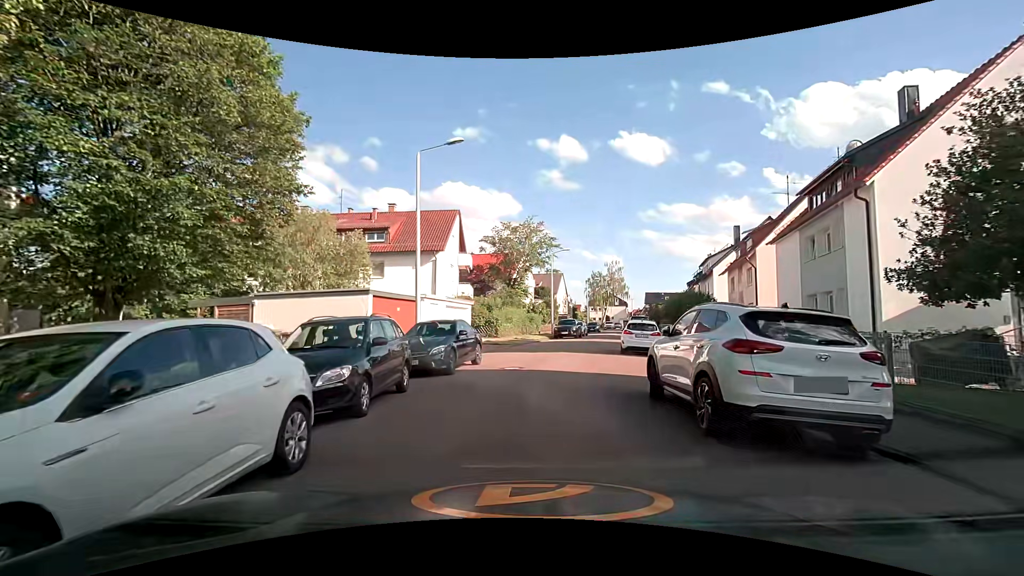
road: residential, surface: asphalt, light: Day
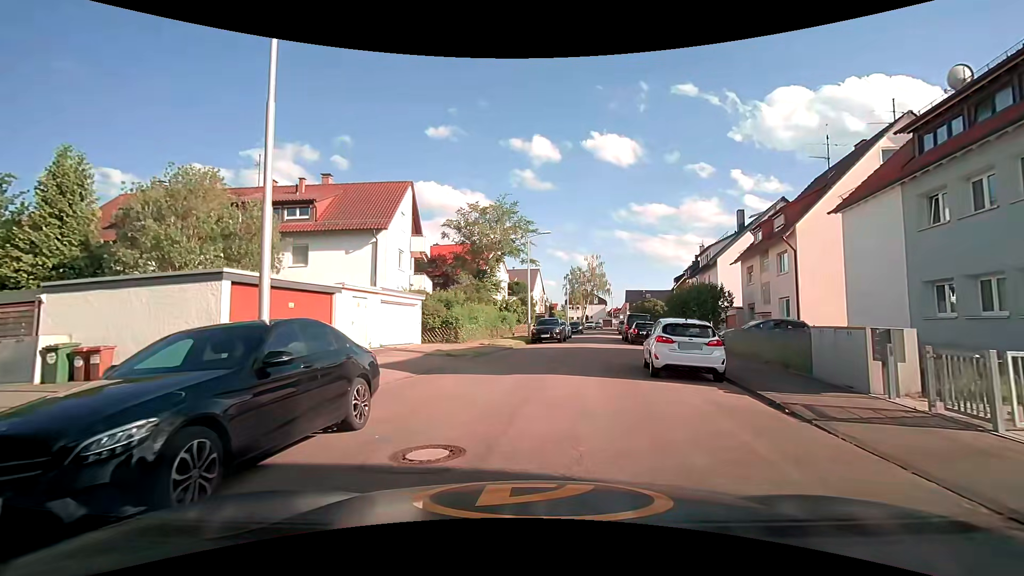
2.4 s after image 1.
(+0.3, +9.1) m; +4°
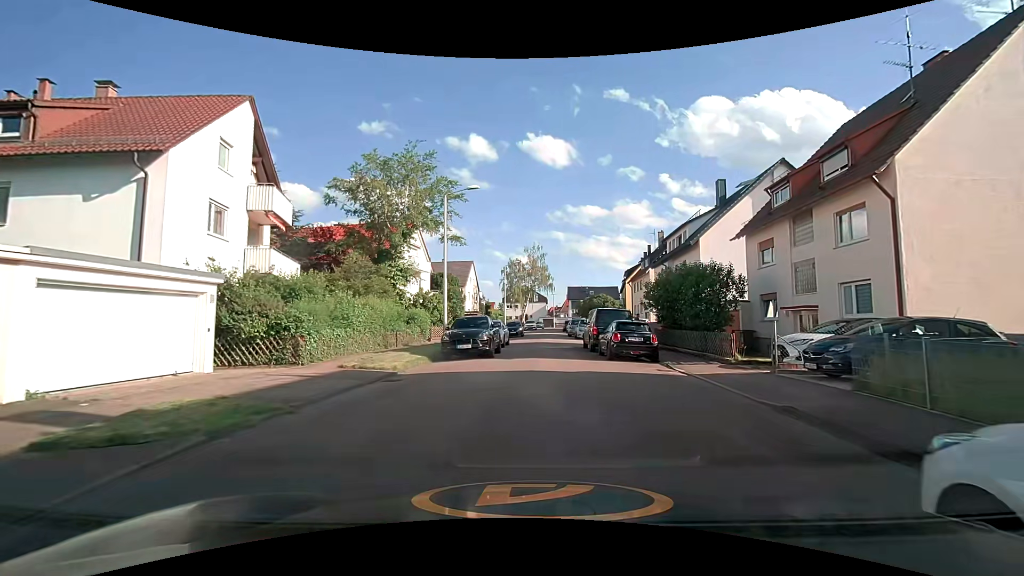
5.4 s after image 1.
(+0.8, +12.9) m; +7°
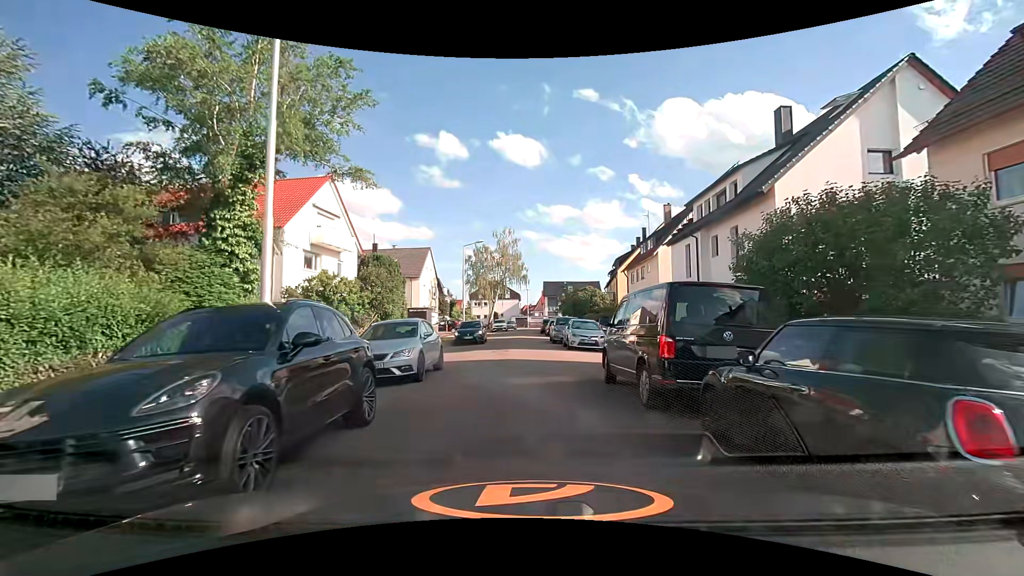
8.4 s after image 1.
(+0.3, +14.7) m; +2°
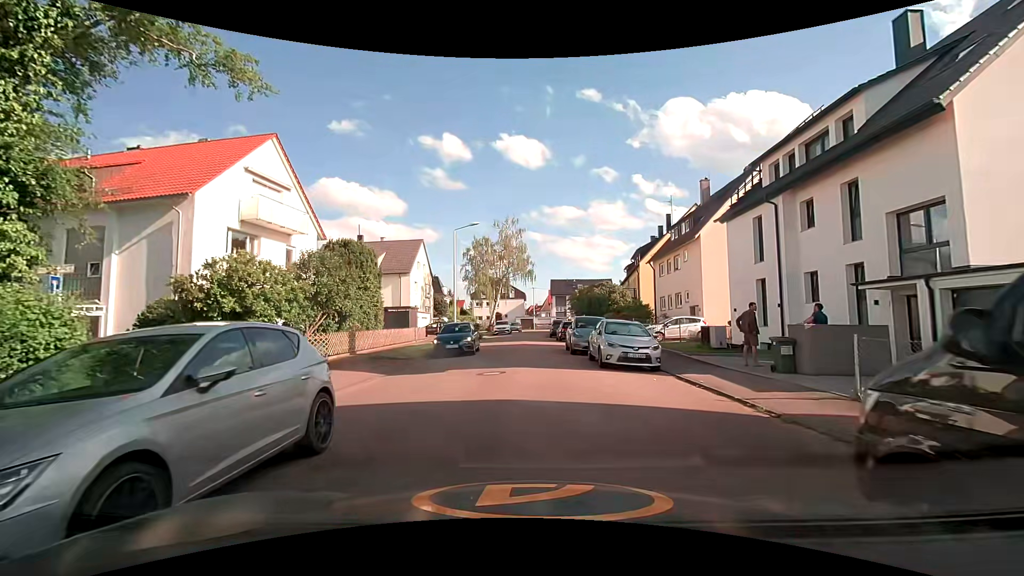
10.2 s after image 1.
(0.0, +8.4) m; 0°
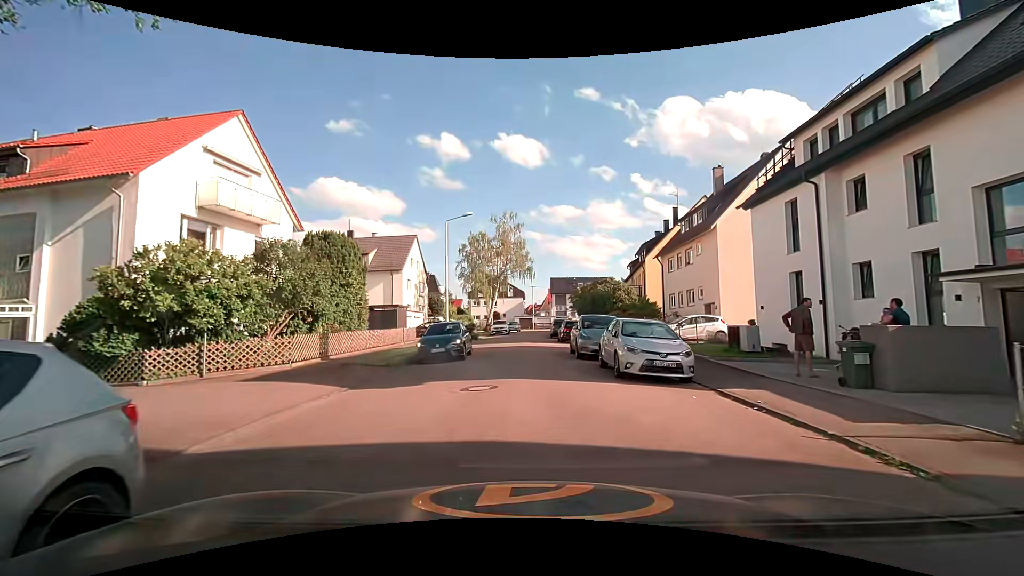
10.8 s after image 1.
(0.0, +3.0) m; 0°
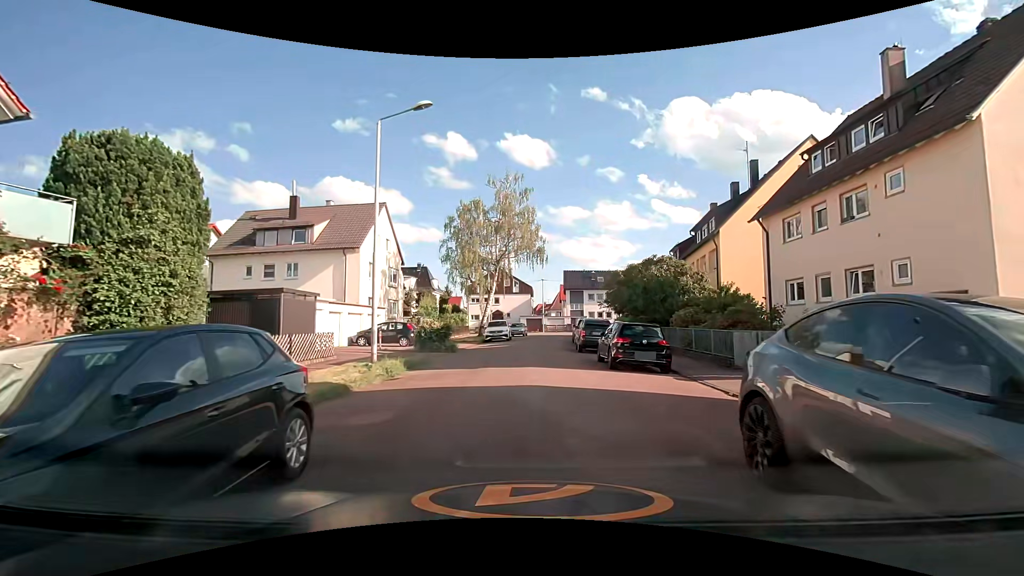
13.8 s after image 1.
(+0.1, +16.1) m; 0°
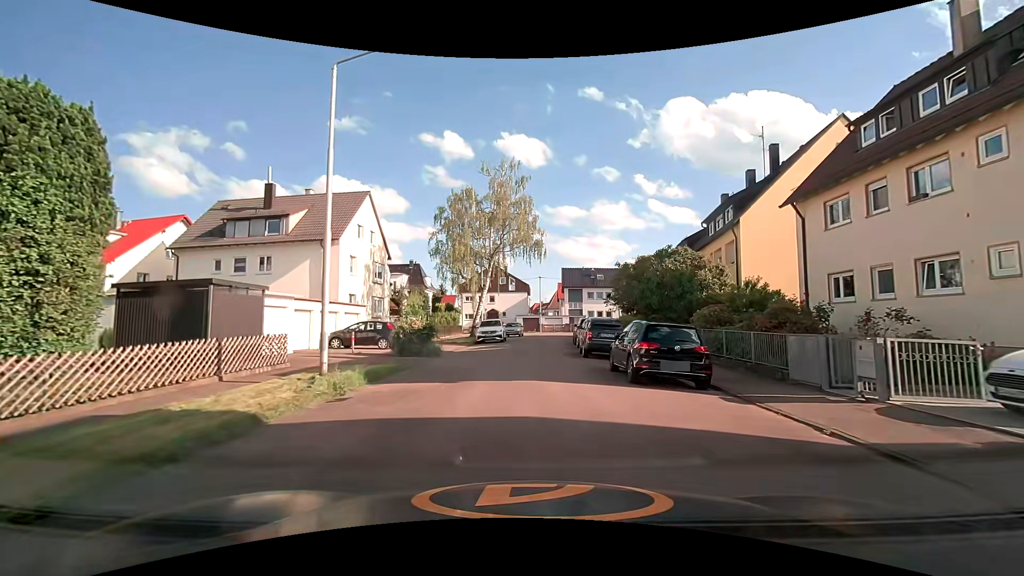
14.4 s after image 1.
(0.0, +3.4) m; 0°
